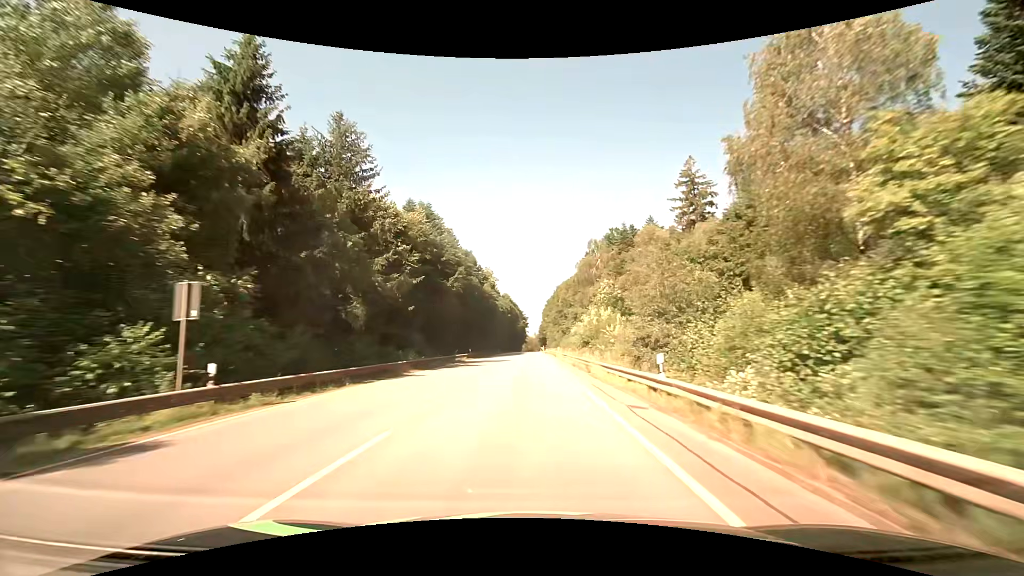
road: secondary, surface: asphalt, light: Day
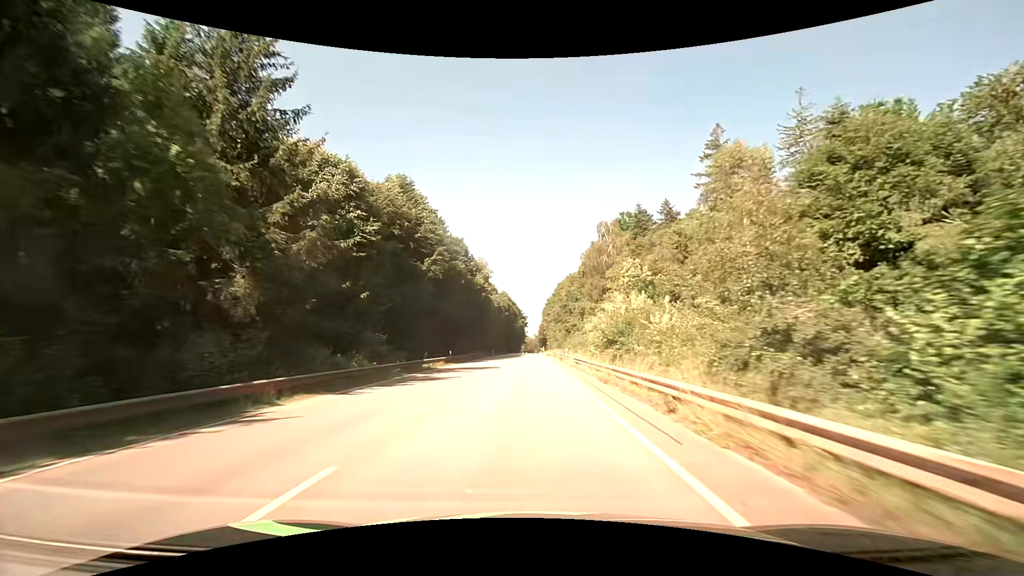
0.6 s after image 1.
(-0.2, +14.1) m; -1°
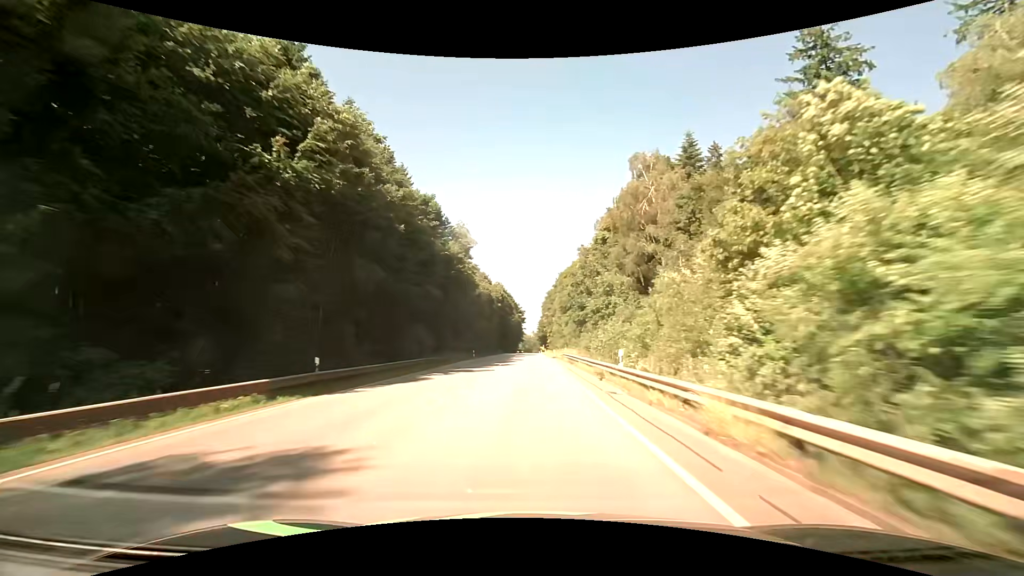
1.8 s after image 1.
(+0.2, +28.2) m; 0°
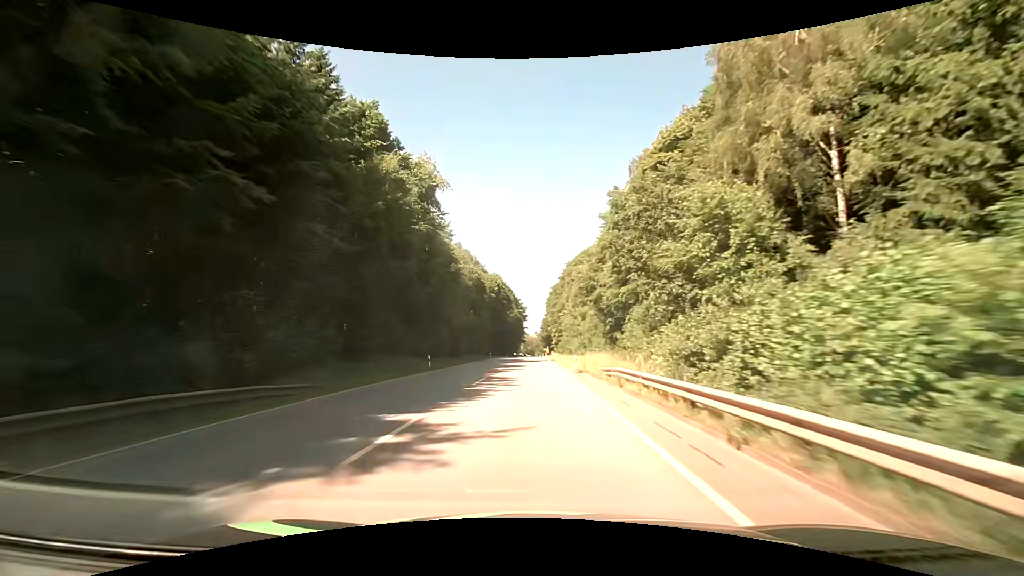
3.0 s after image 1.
(0.0, +28.2) m; 0°
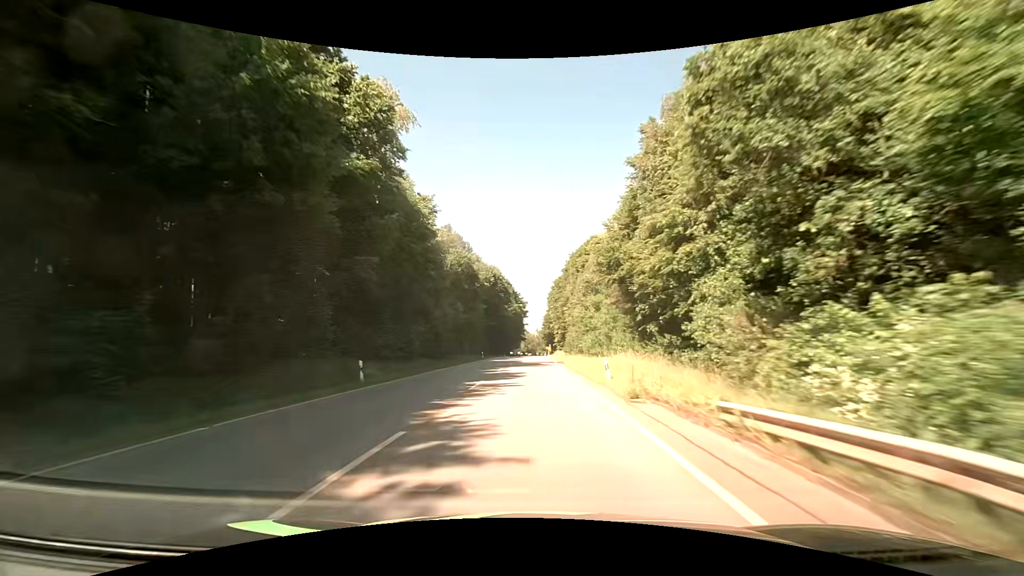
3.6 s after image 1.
(0.0, +14.1) m; 0°
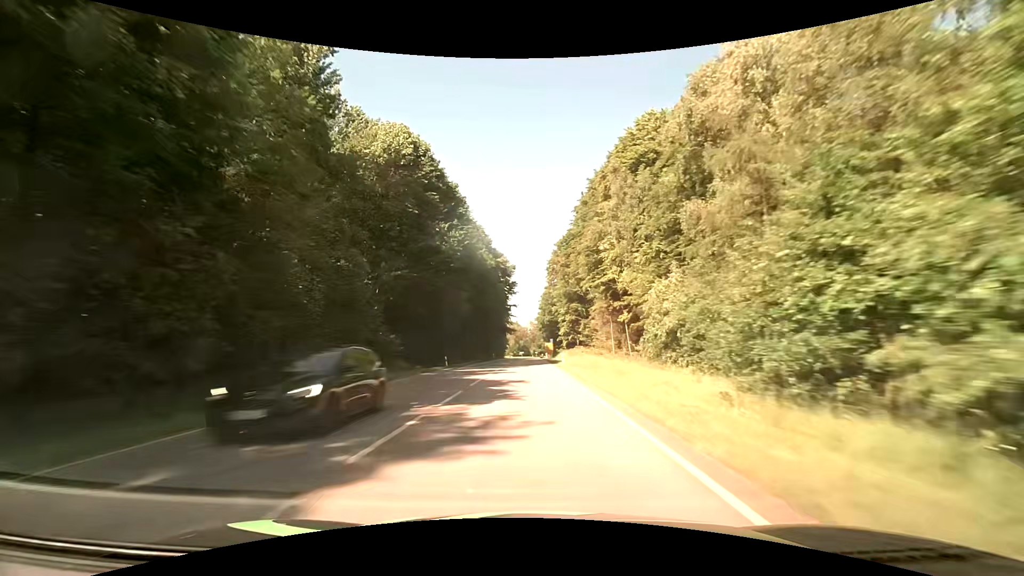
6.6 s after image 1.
(+0.4, +70.5) m; +1°
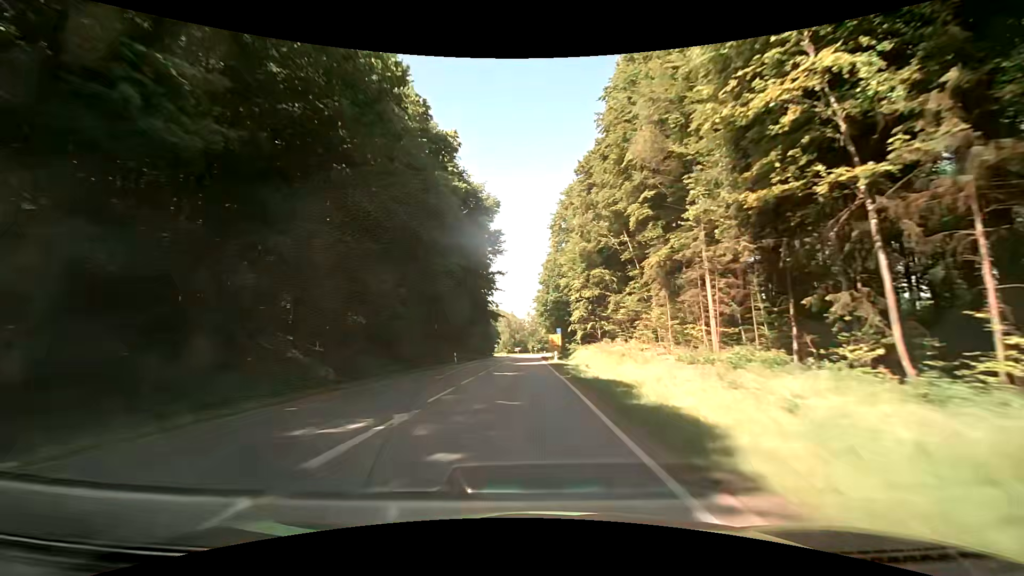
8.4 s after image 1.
(+0.1, +41.9) m; 0°
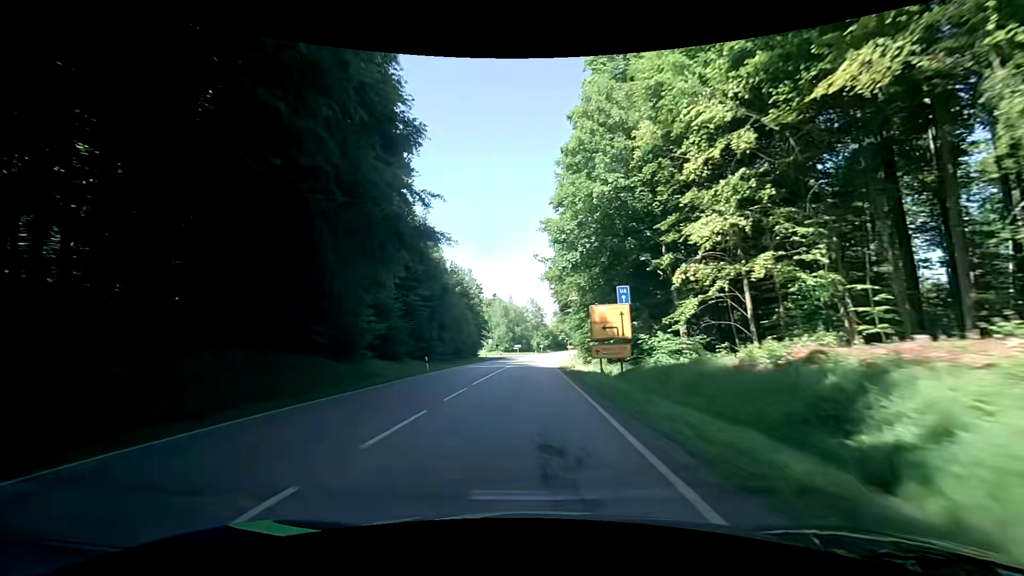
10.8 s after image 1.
(-0.3, +53.4) m; 0°
(0, +10) (0, +20) (0, +30) (0, +40) (0, +50) (0, +60) (-1, +70) (-1, +80) (-1, +90) (0, +100) m
